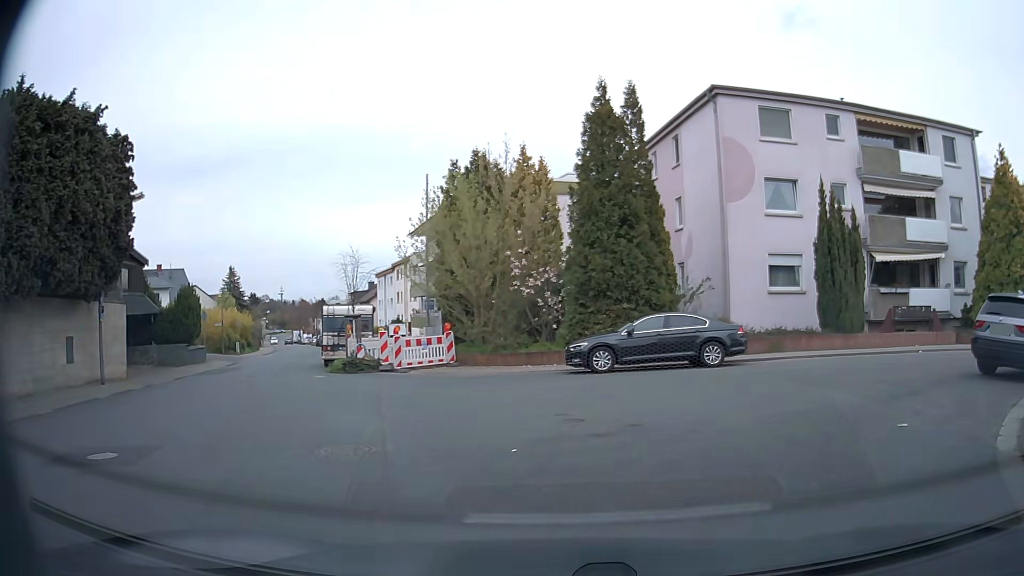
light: Day
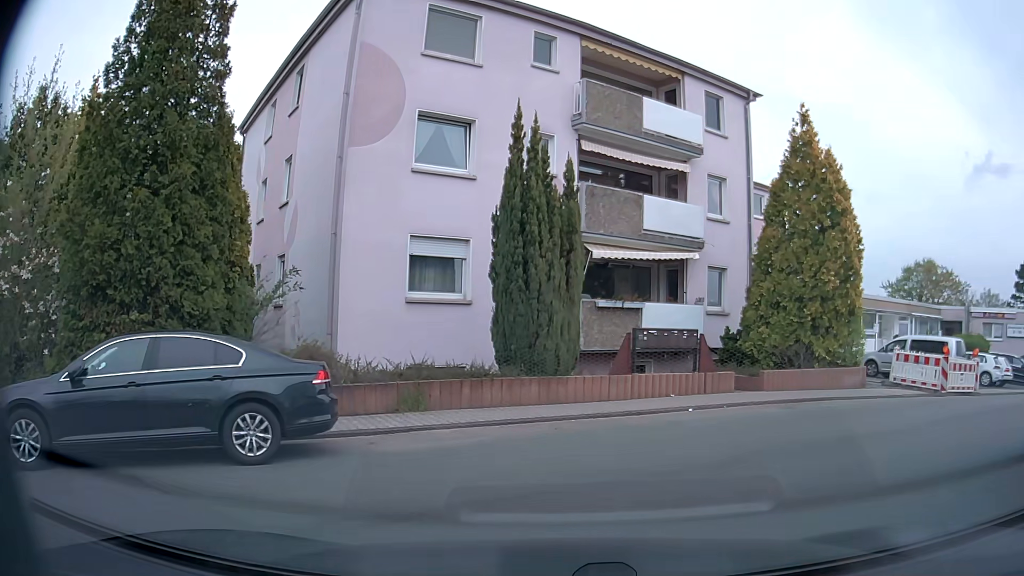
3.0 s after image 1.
(+2.6, +9.6) m; +29°
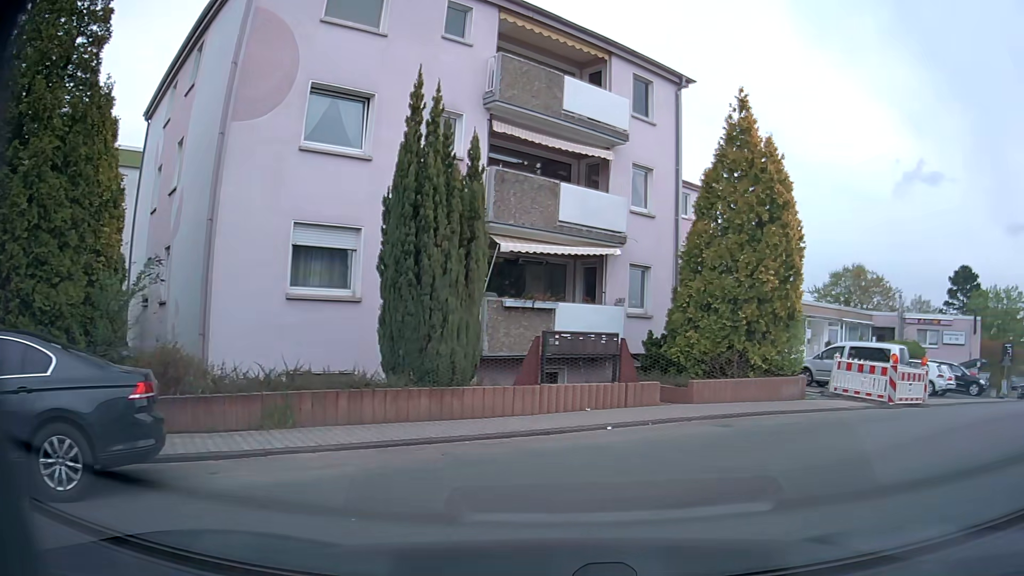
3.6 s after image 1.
(+0.1, +1.9) m; +6°
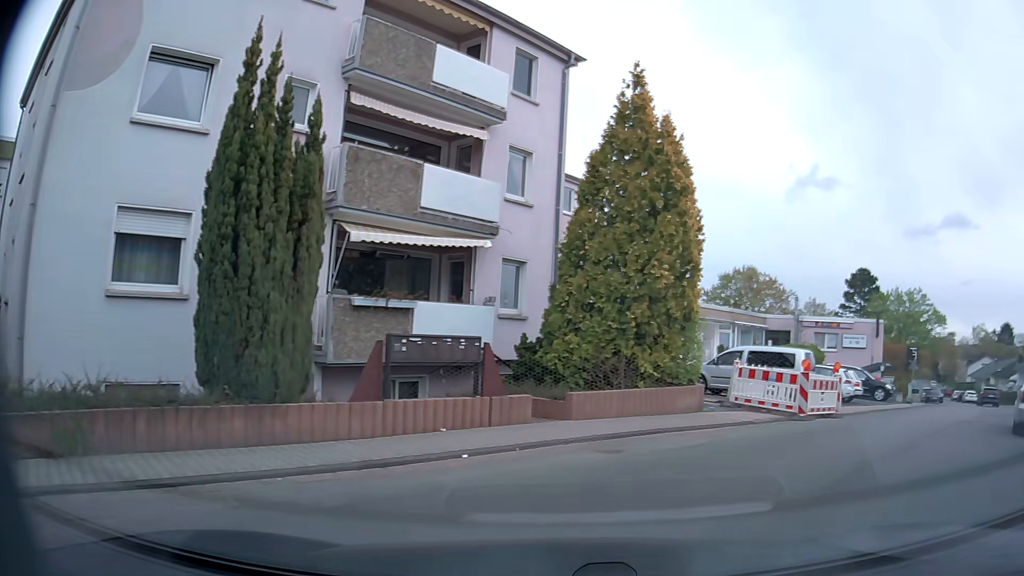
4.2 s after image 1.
(+0.2, +2.2) m; +9°
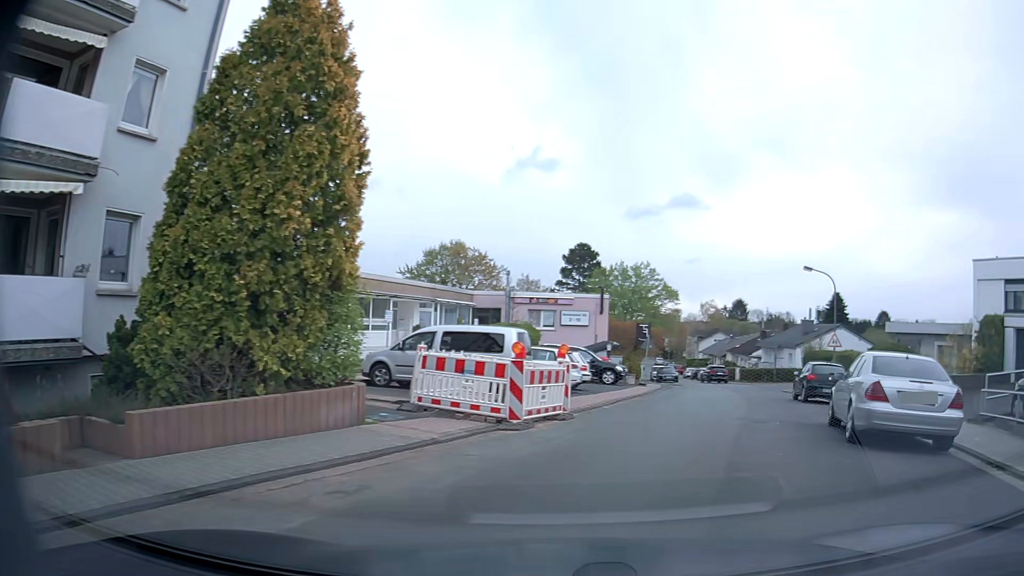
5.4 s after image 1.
(+1.3, +5.0) m; +26°
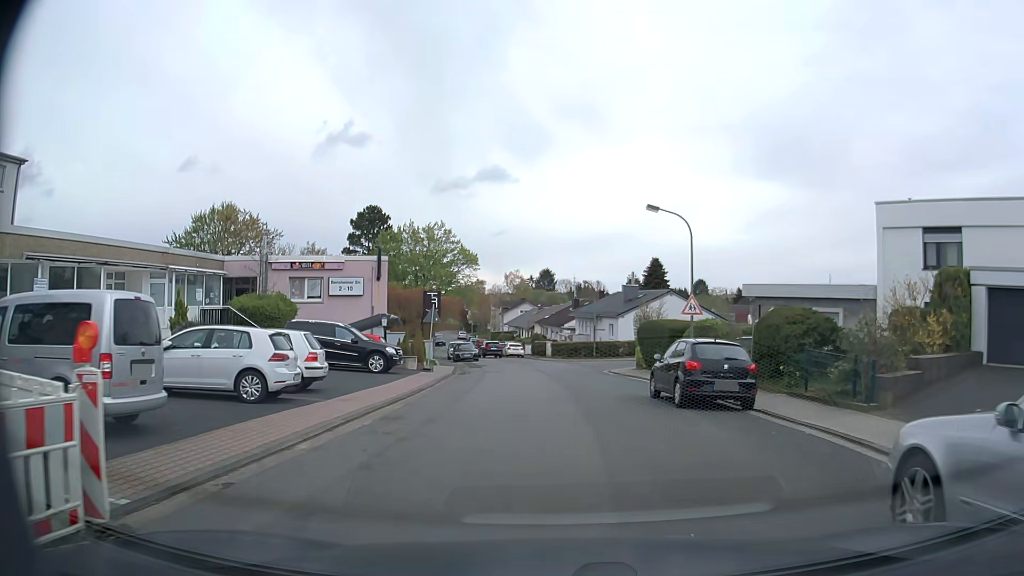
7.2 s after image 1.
(+1.8, +9.6) m; +17°
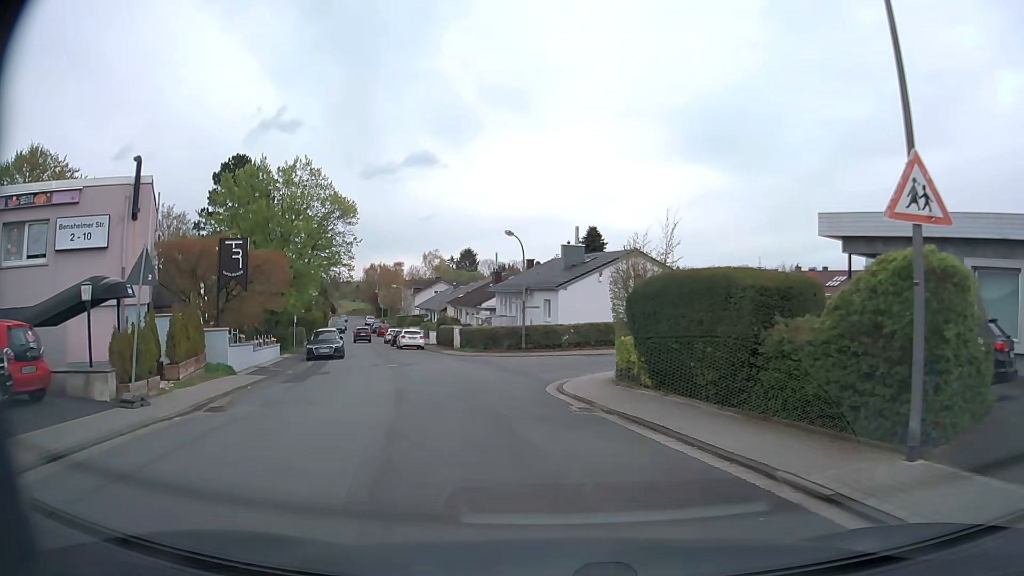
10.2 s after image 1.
(+0.7, +19.0) m; +7°
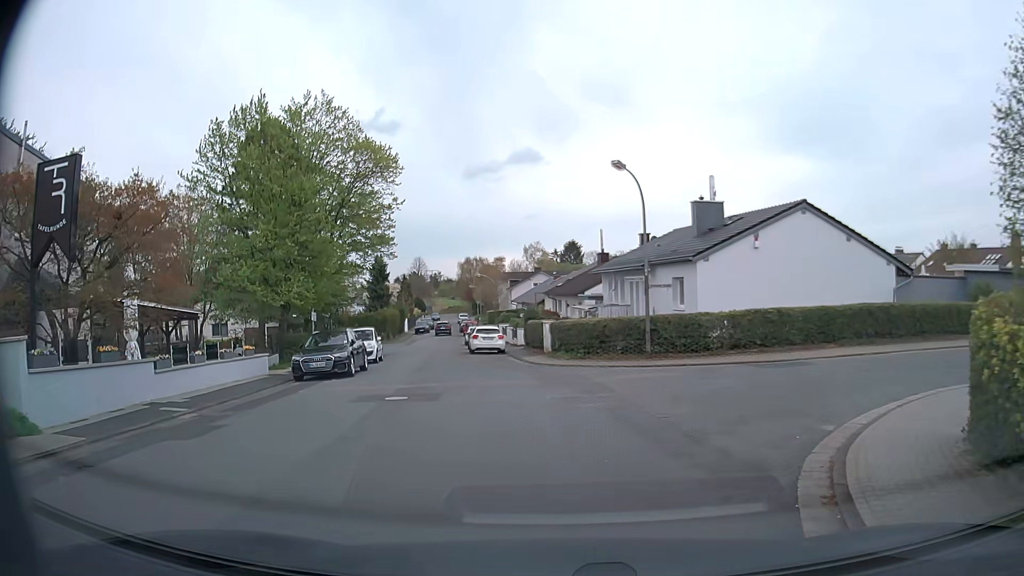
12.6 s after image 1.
(-0.7, +13.0) m; -8°
(-1, +10) (-2, +20) (-5, +29) (-7, +39) (-9, +49) (-10, +59) (-12, +69) (-13, +79) (-15, +89) (-16, +98) m
